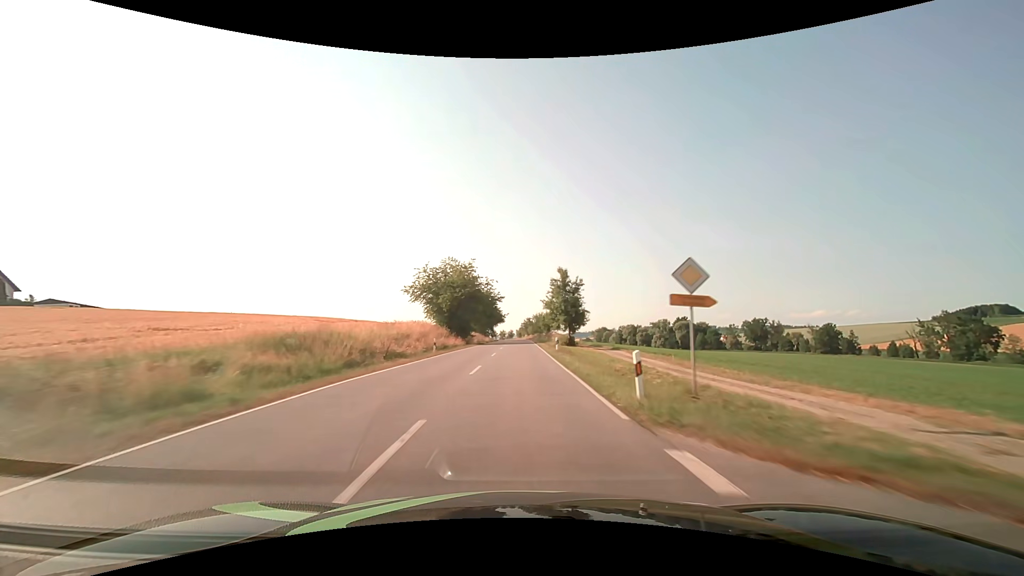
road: secondary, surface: asphalt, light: Day
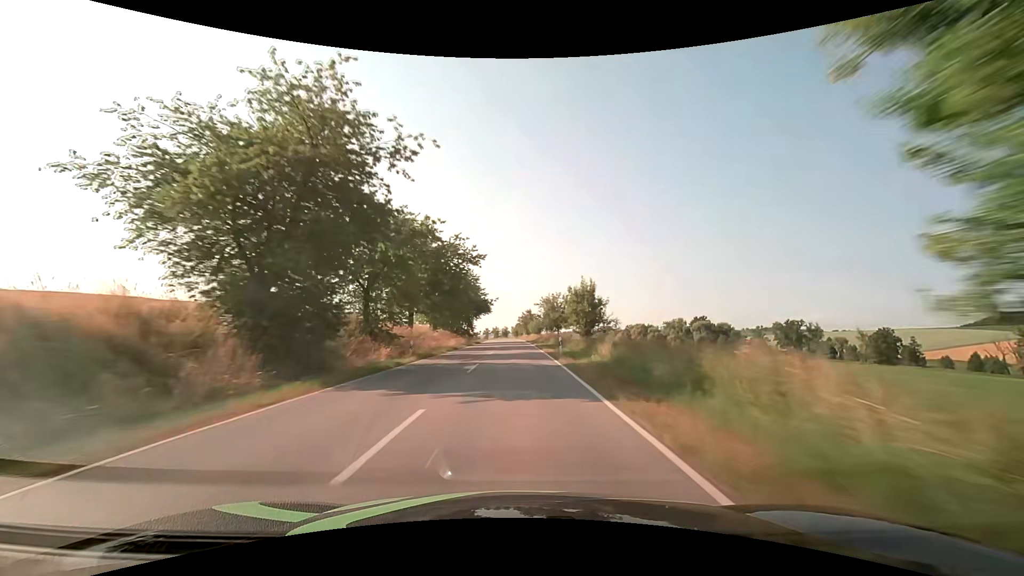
(+0.2, +47.3) m; 0°
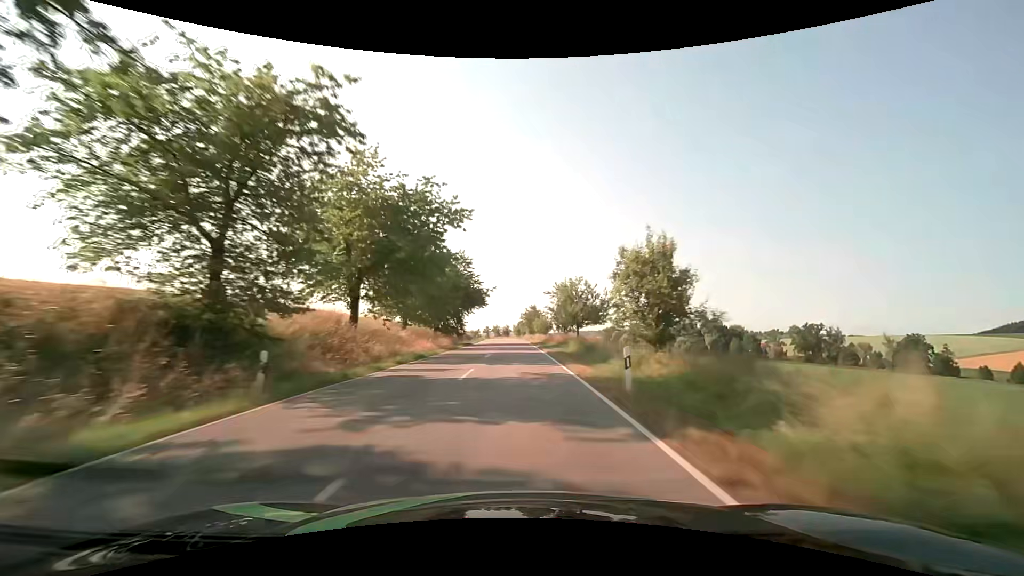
(0.0, +15.8) m; 0°
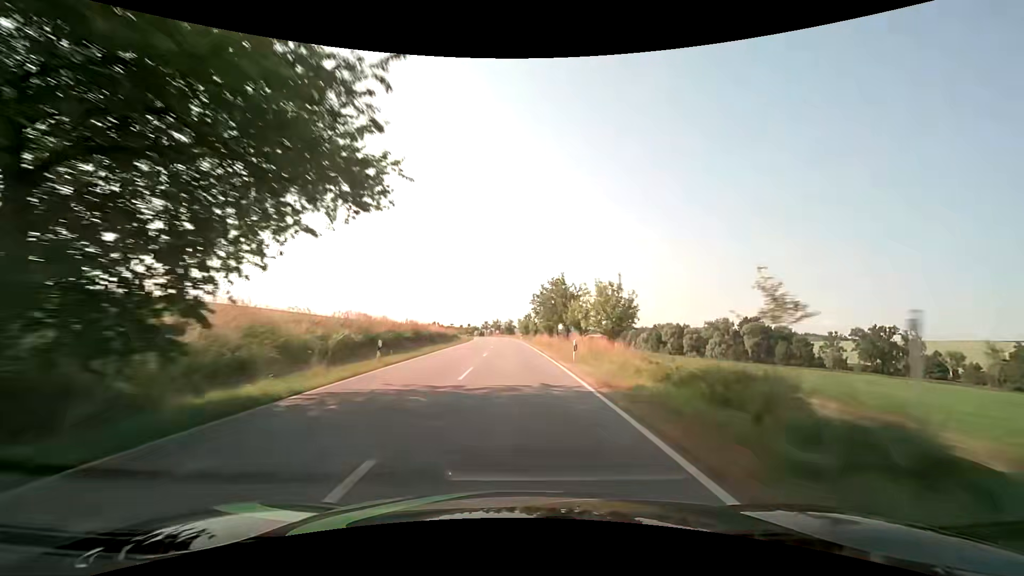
(-0.2, +47.5) m; 0°
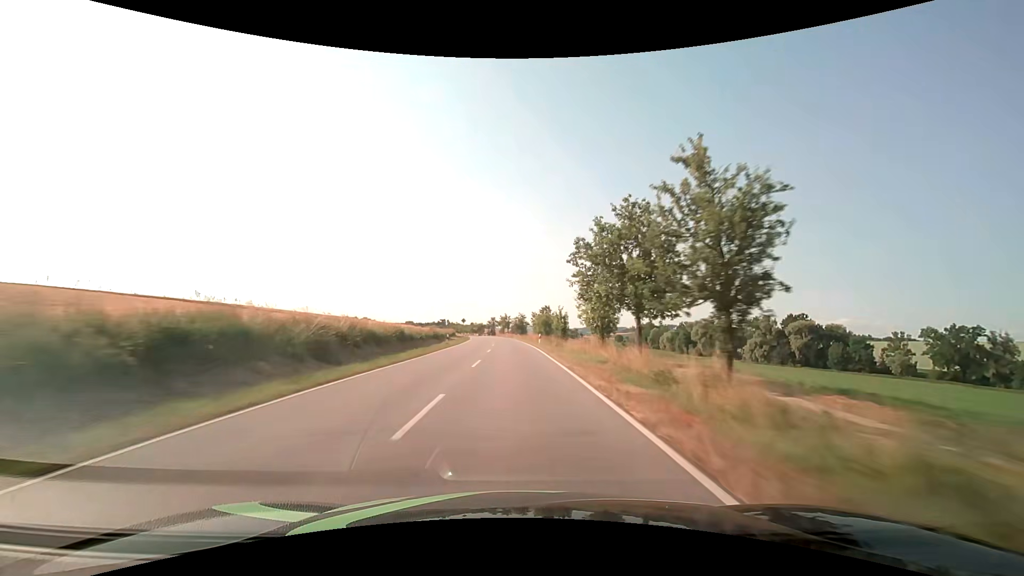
(-0.4, +31.7) m; -1°
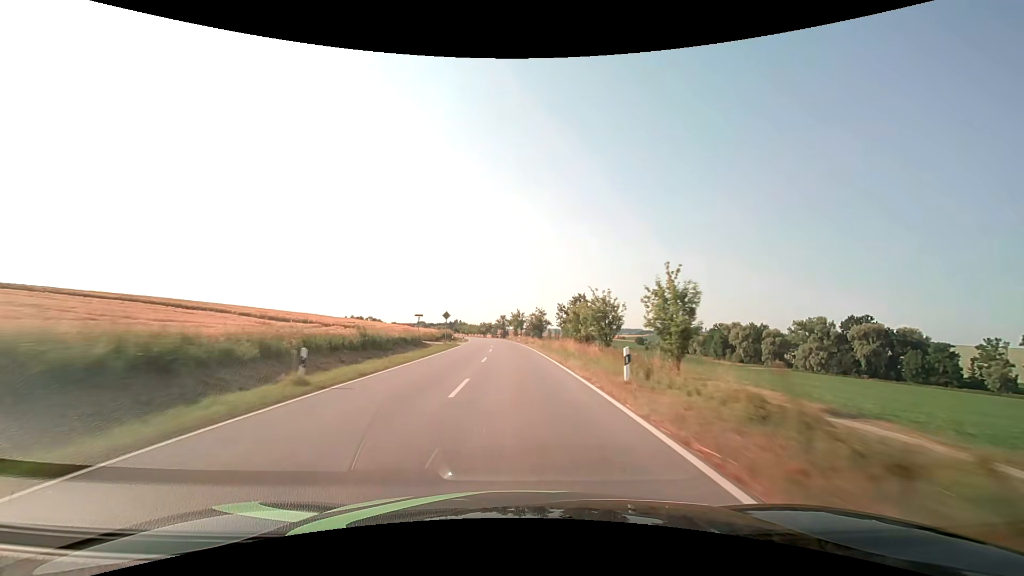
(-0.4, +31.8) m; -1°
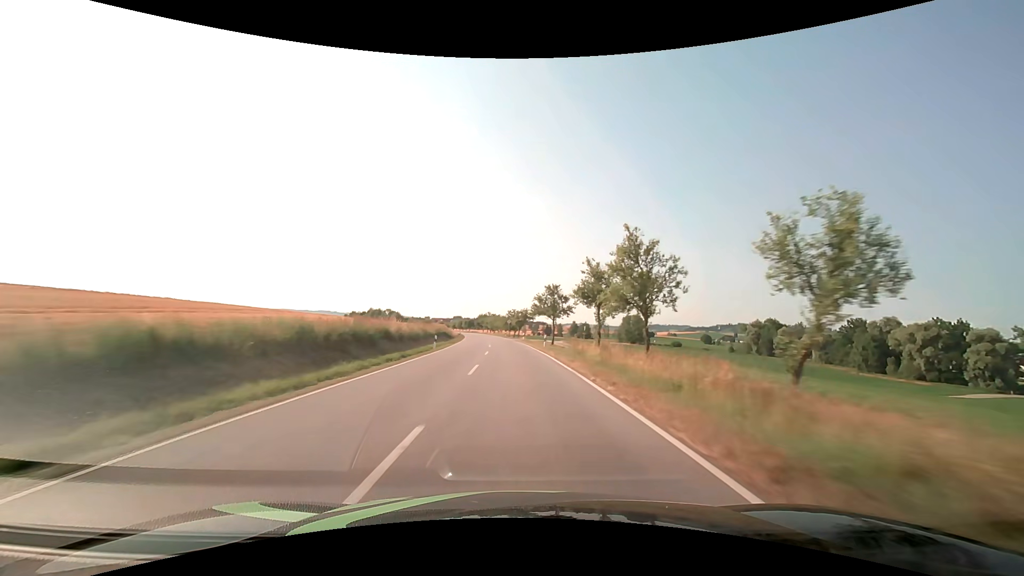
(-3.3, +79.4) m; -5°
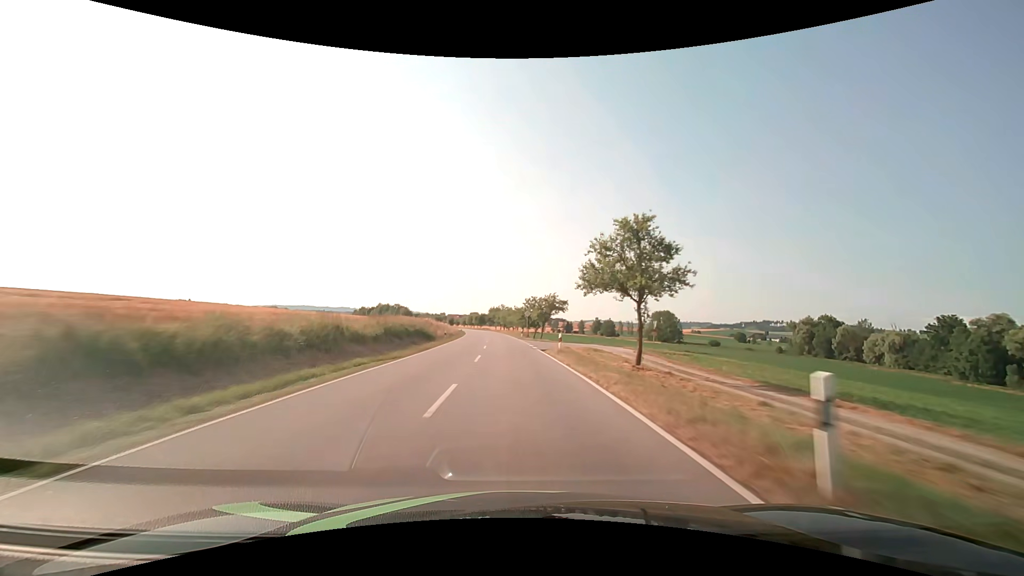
(-0.6, +31.8) m; -2°
(0, +10) (0, +20) (-1, +30) (-1, +40) (-2, +50) (-2, +60) (-3, +70) (-4, +80) (-5, +90) (-6, +100) m
